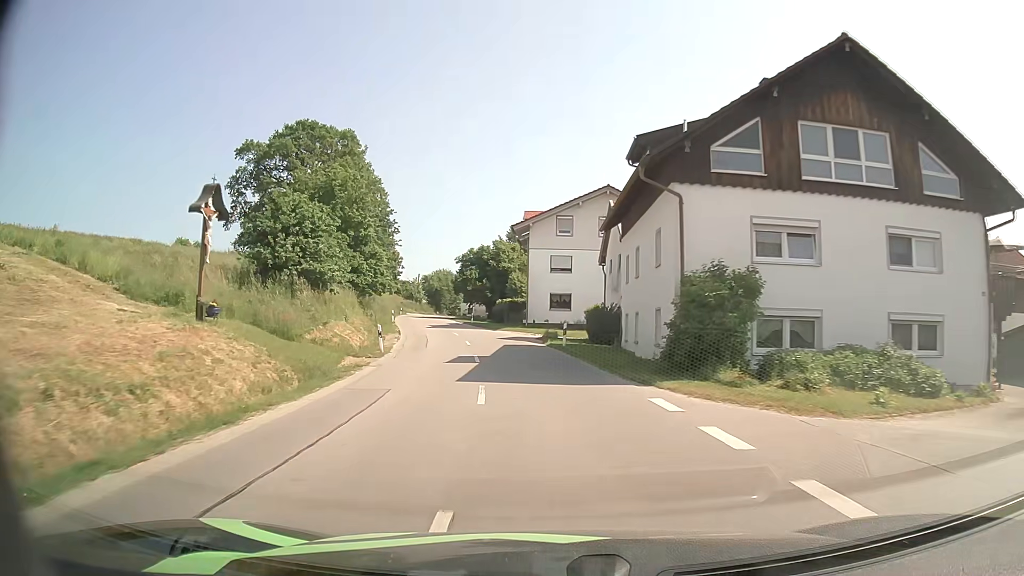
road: secondary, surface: asphalt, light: Day
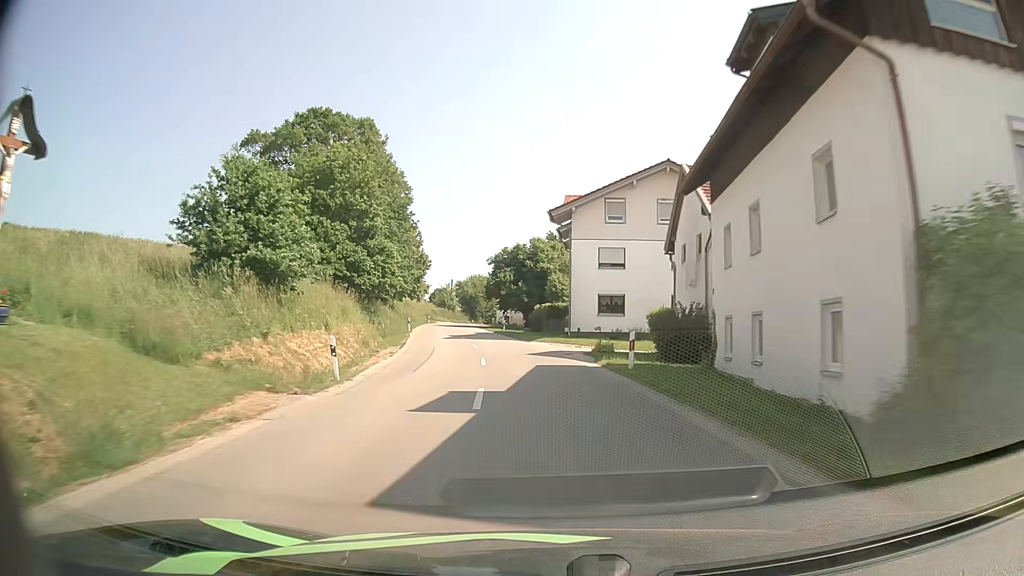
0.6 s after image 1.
(-0.3, +9.9) m; -4°
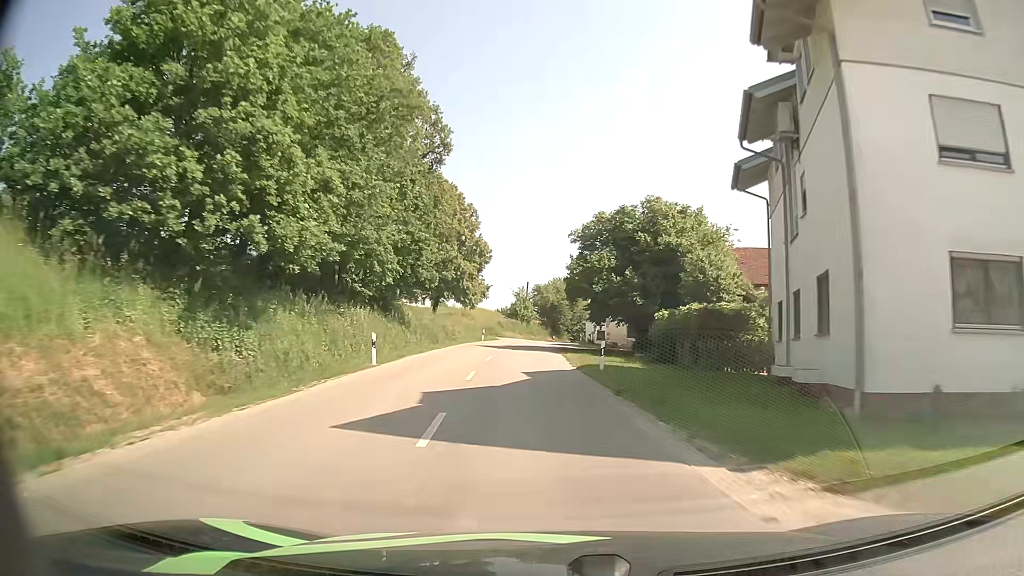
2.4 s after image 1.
(-2.0, +30.0) m; -7°
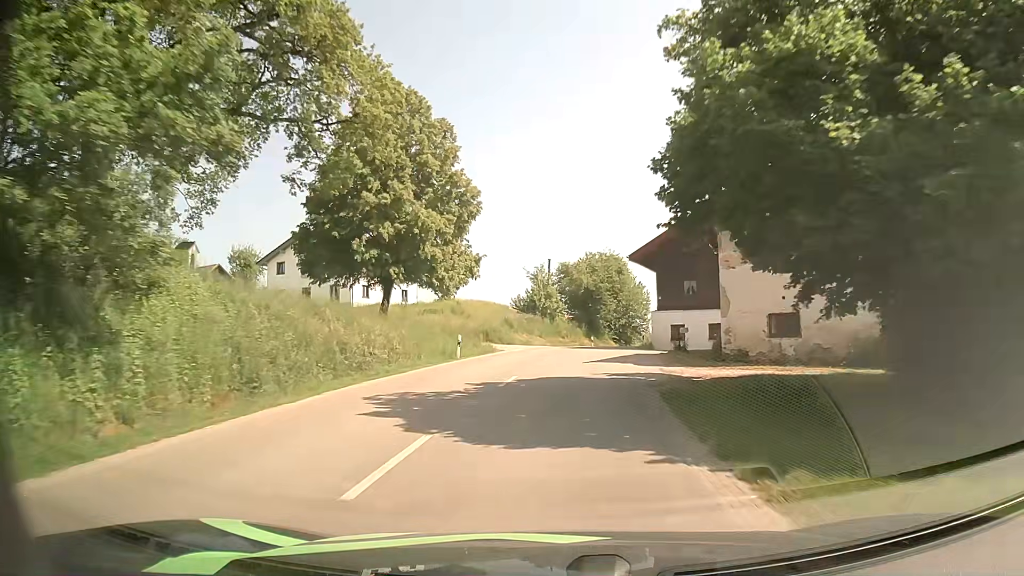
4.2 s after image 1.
(-0.8, +29.8) m; -3°
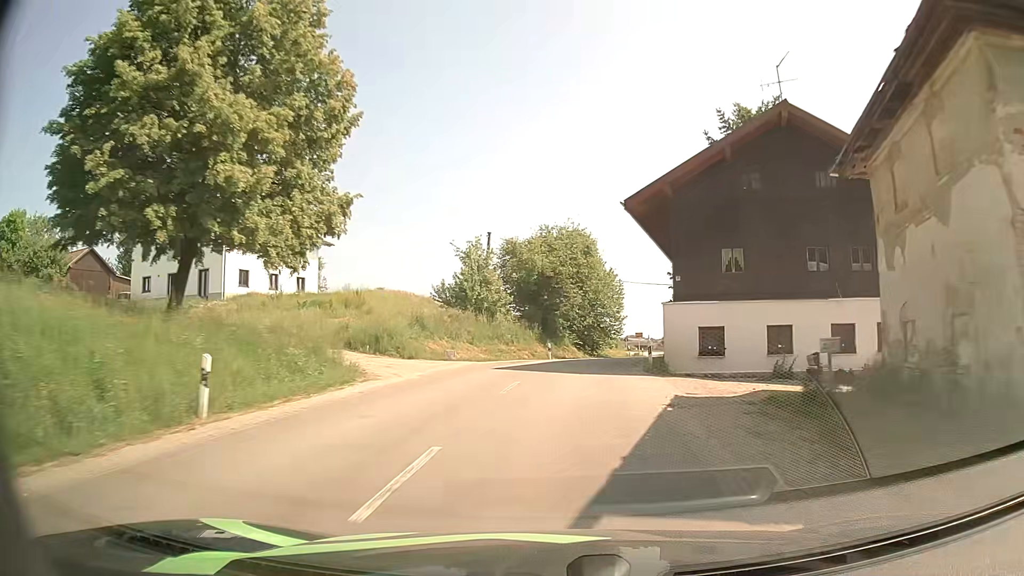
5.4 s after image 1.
(+0.5, +18.5) m; +4°
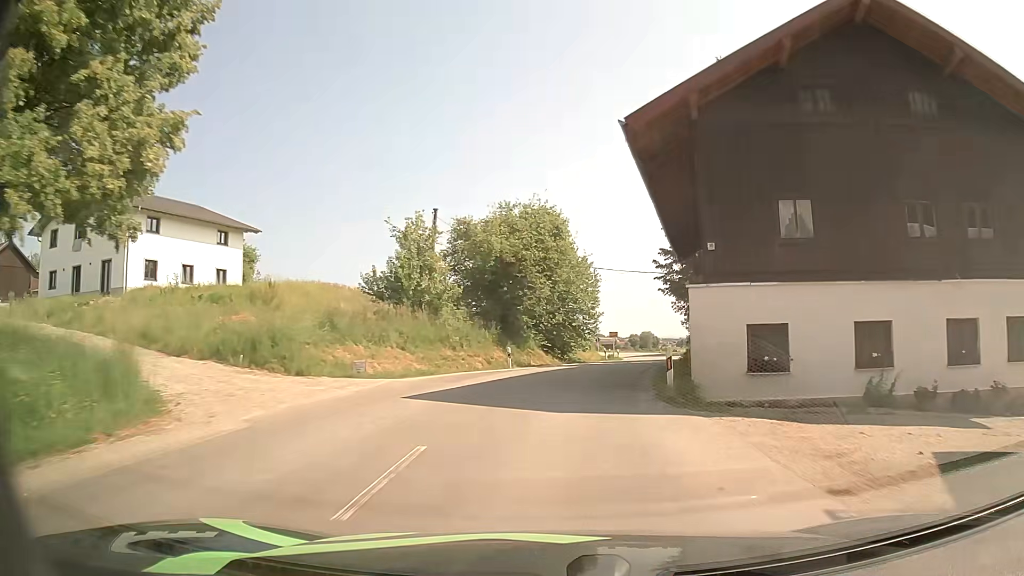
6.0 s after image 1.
(+0.2, +9.0) m; +3°
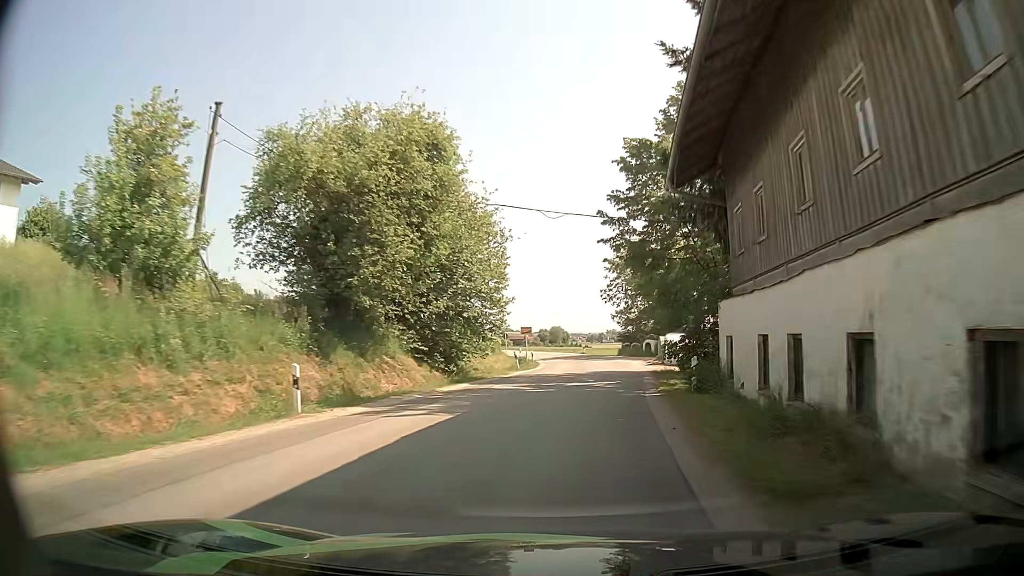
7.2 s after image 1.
(+1.1, +17.5) m; +7°
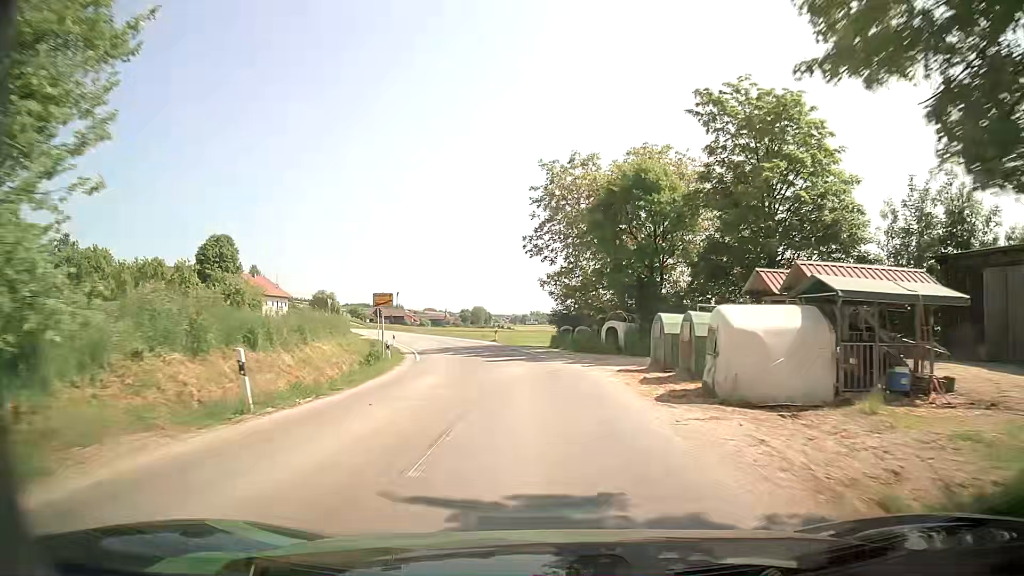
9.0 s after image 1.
(+2.3, +26.1) m; +7°
(0, +10) (-1, +20) (-2, +30) (-4, +40) (-6, +49) (-9, +59) (-13, +68) (-16, +78) (-20, +87) (-24, +96) m
